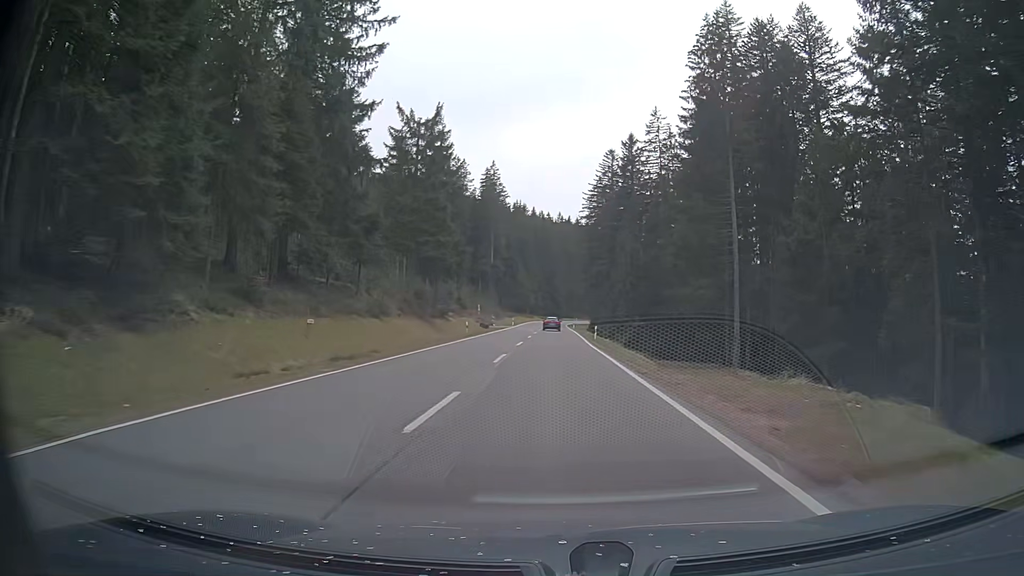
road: primary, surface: asphalt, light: Day
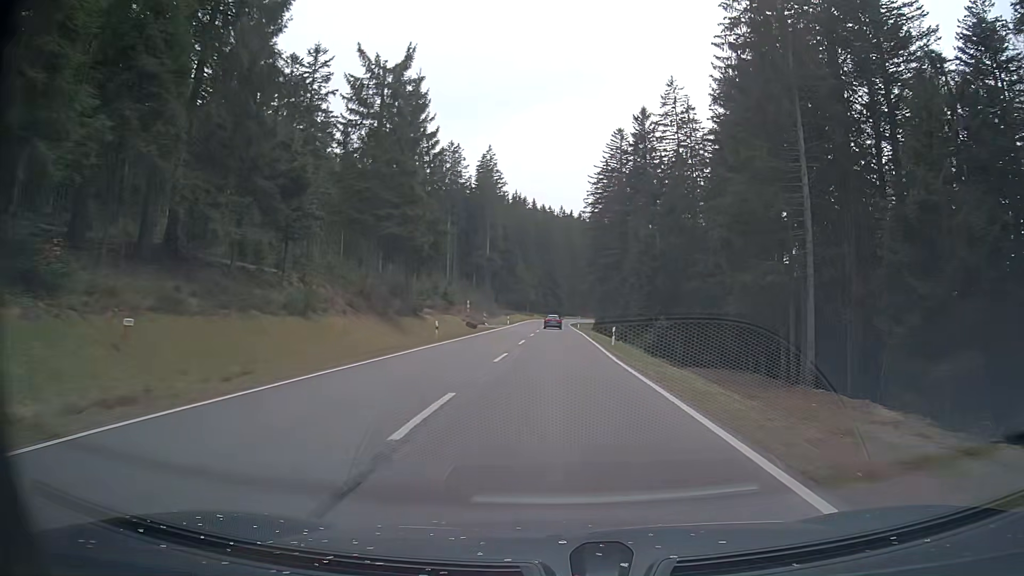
(0.0, +13.0) m; 0°
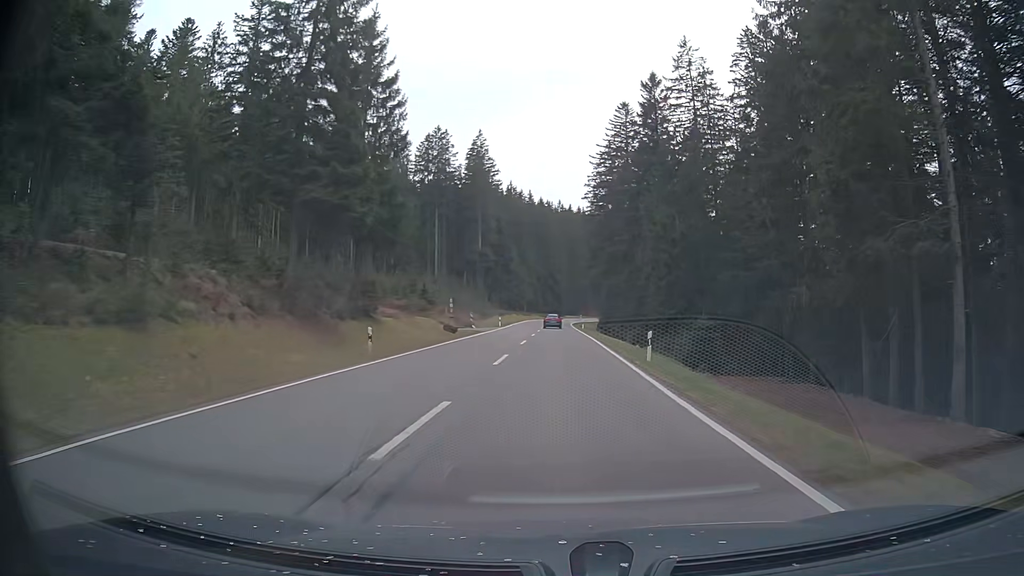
(0.0, +12.9) m; 0°
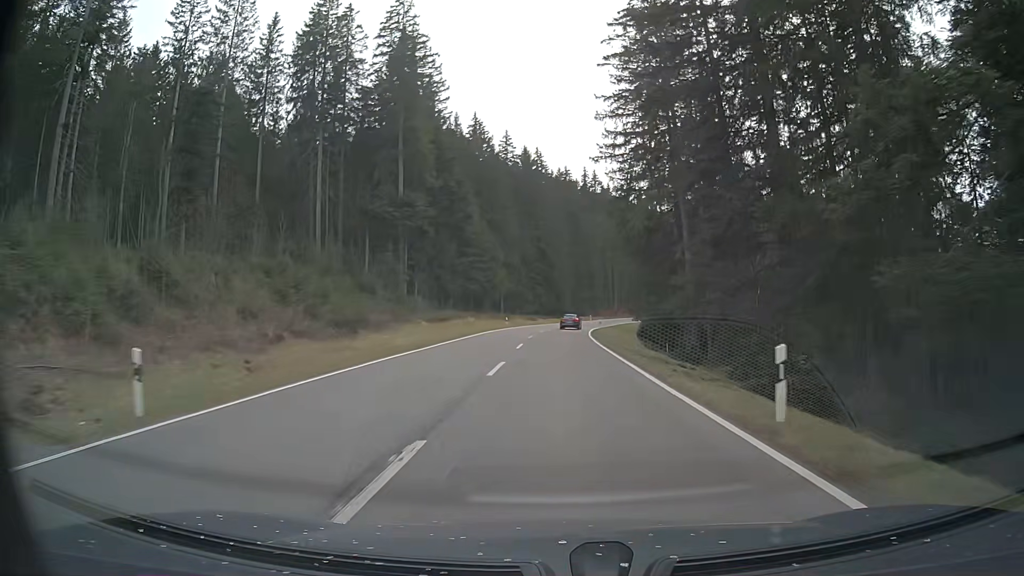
(-0.1, +63.1) m; 0°
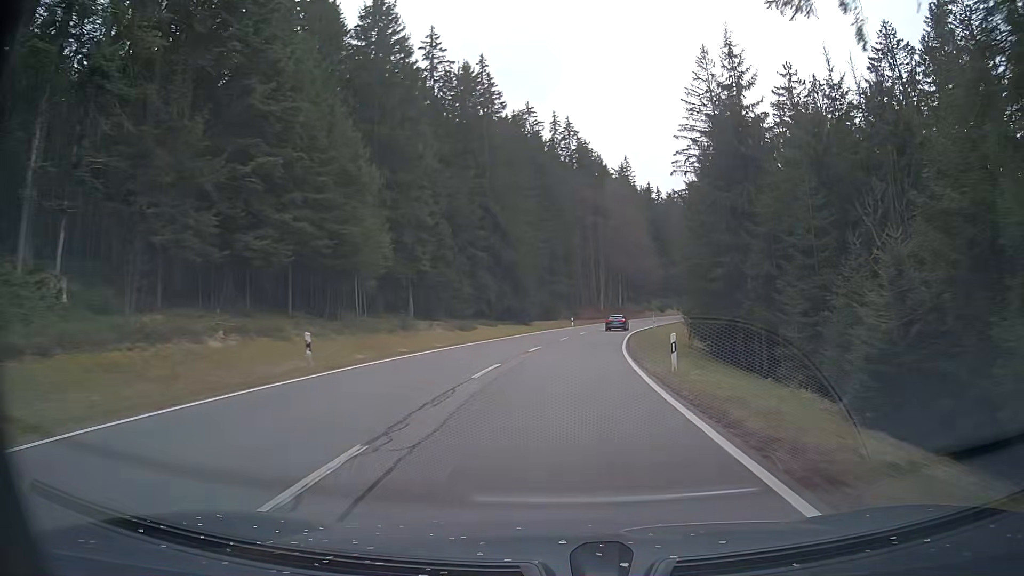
(+0.3, +48.6) m; +2°
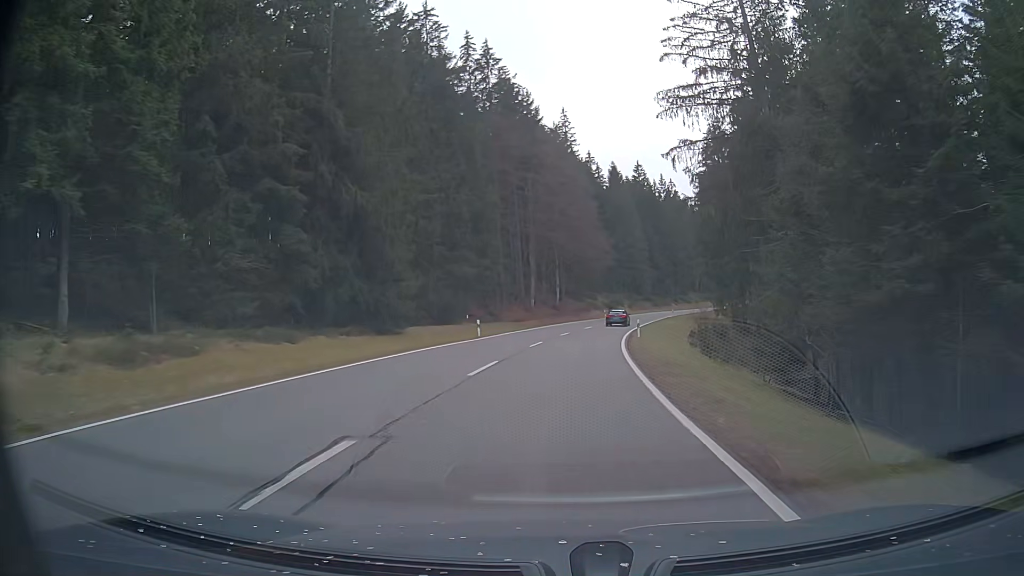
(+2.2, +35.5) m; +6°
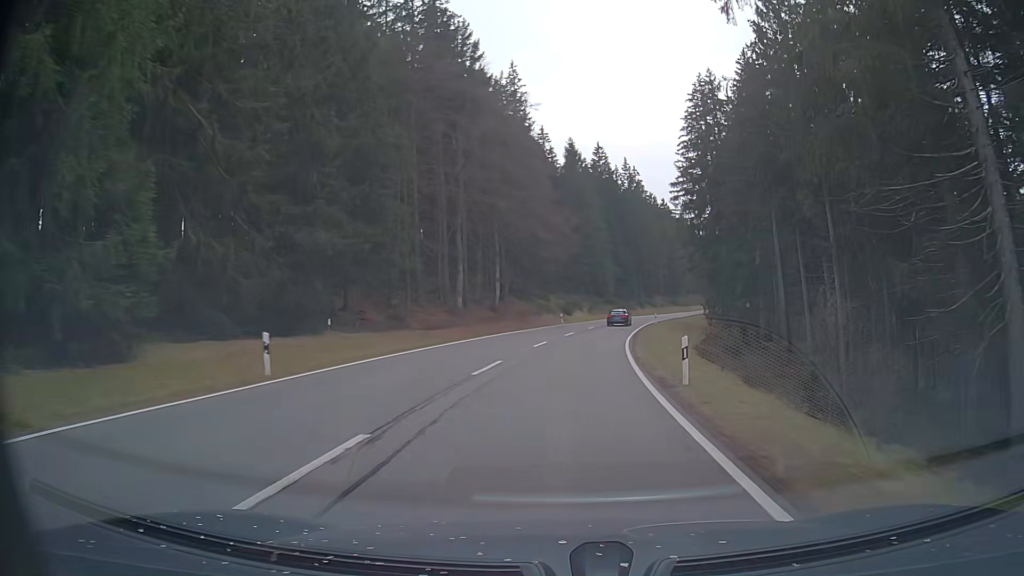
(+0.9, +23.8) m; +4°
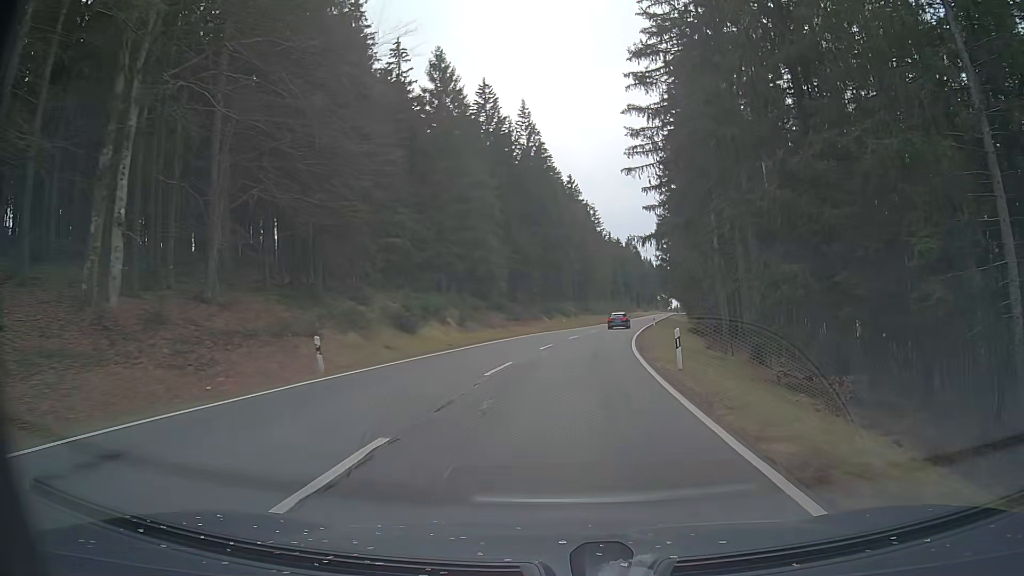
(+3.6, +47.6) m; +9°
(0, +10) (+1, +20) (+2, +30) (+3, +40) (+5, +50) (+7, +60) (+8, +69) (+10, +79) (+12, +89) (+14, +99) m
